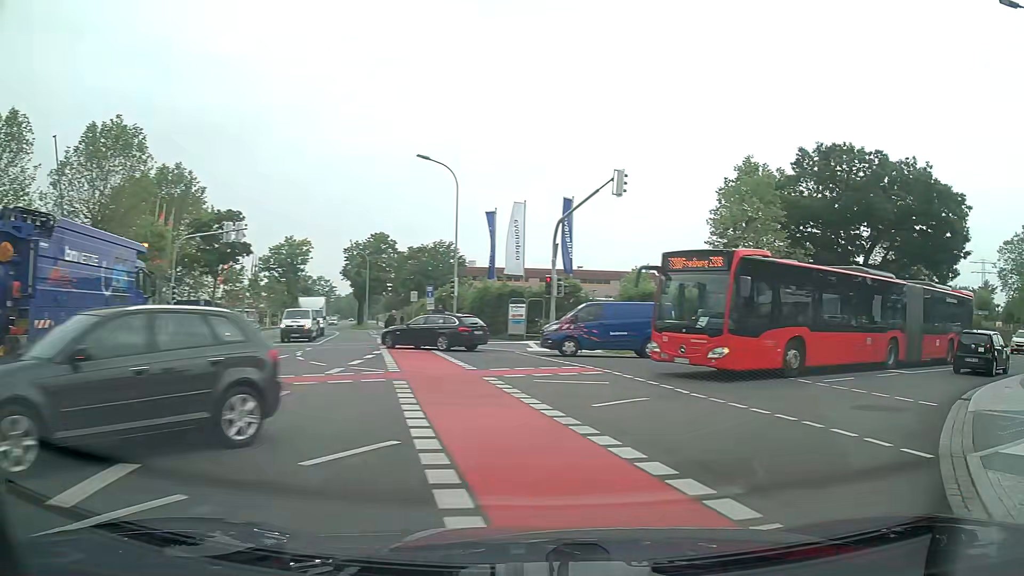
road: tertiary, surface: asphalt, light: Day
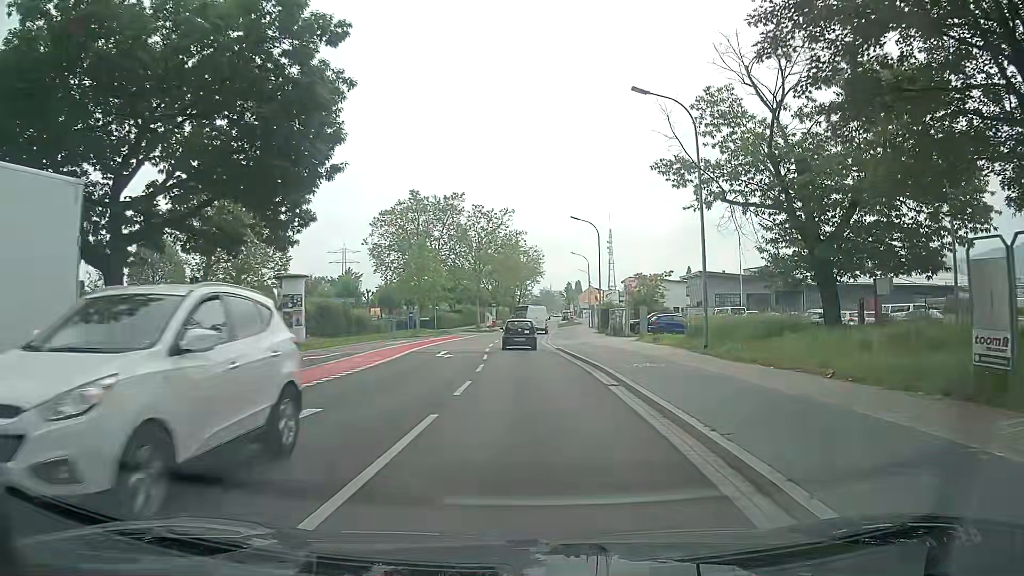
(+12.0, +17.9) m; +56°
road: unclassified
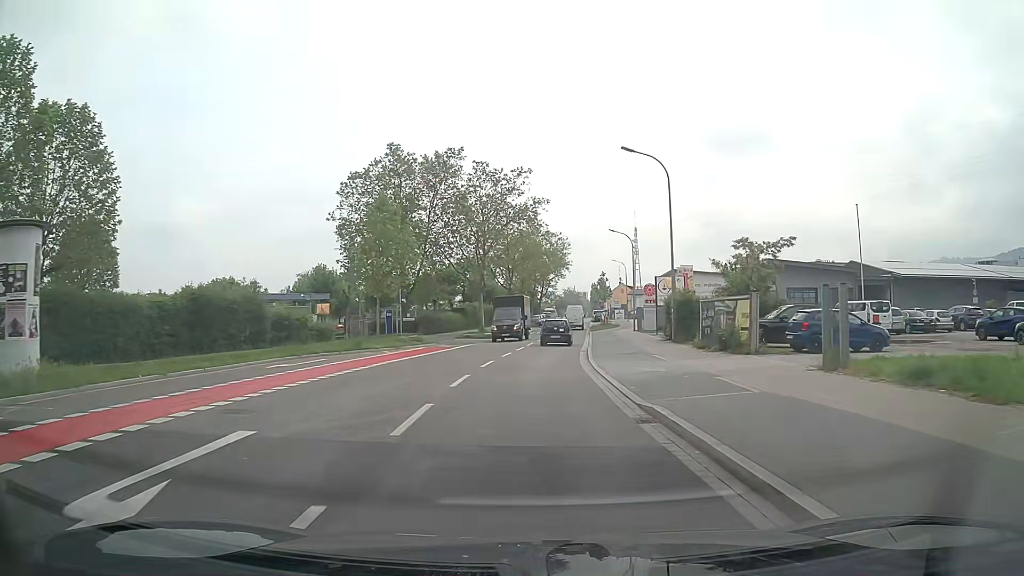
(-0.1, +22.7) m; -2°
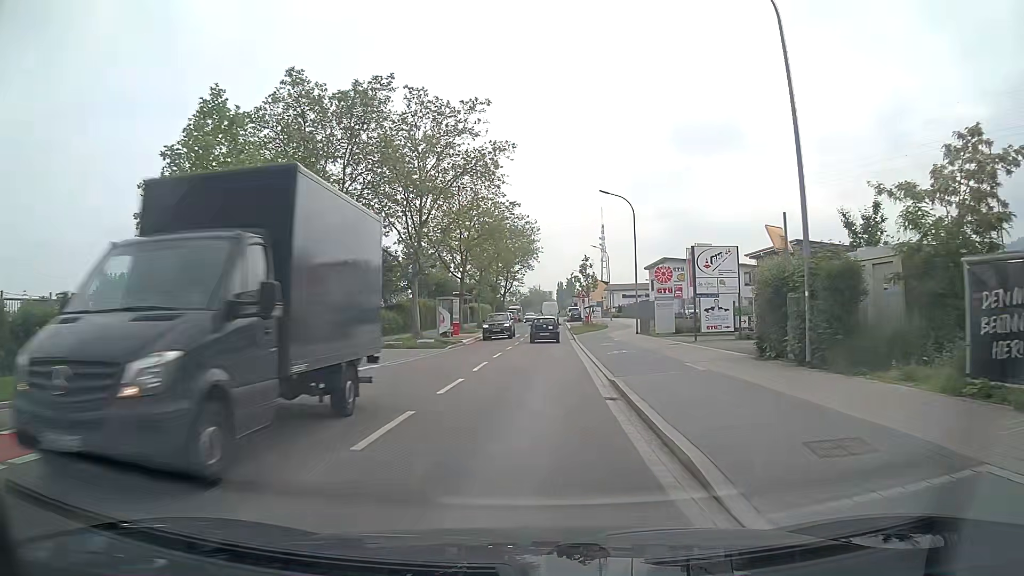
(+0.2, +18.9) m; +3°
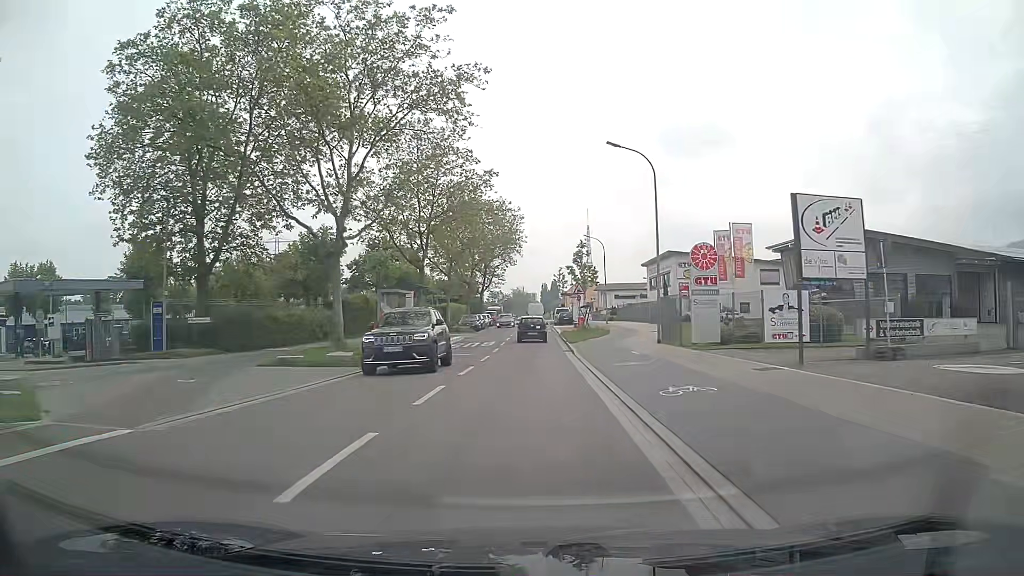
(+0.2, +13.1) m; +1°
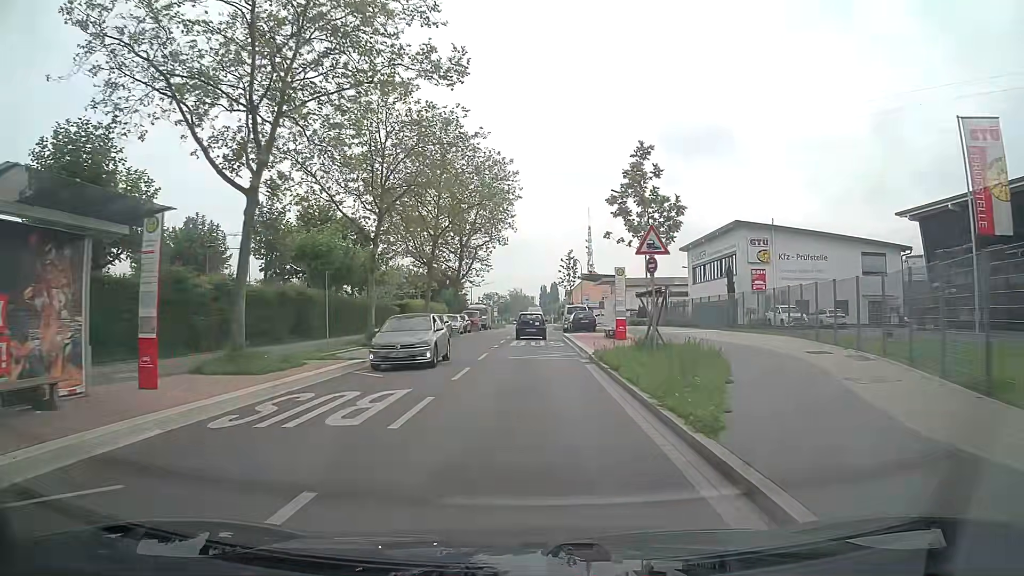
(+0.2, +26.7) m; 0°
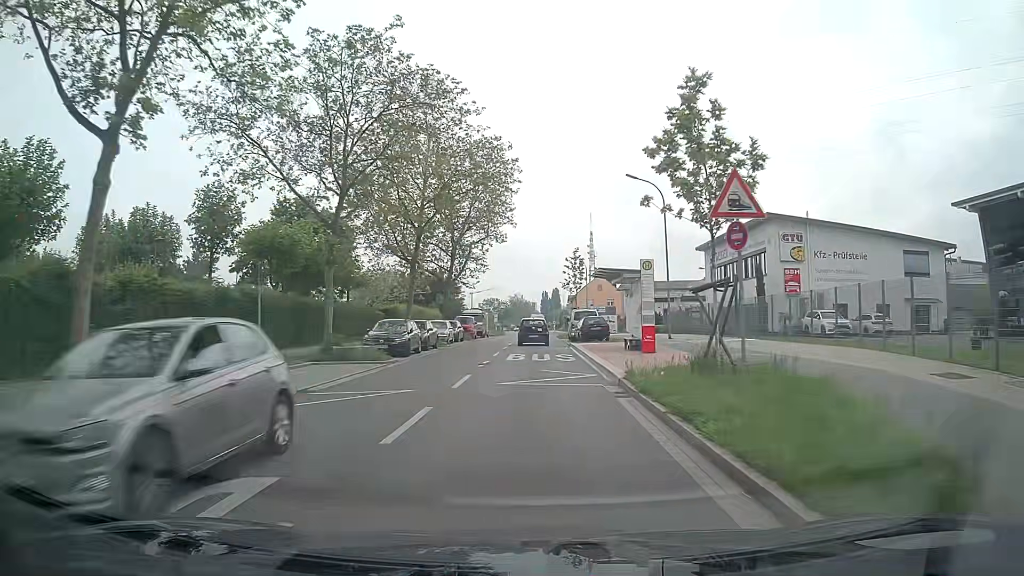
(0.0, +6.8) m; 0°
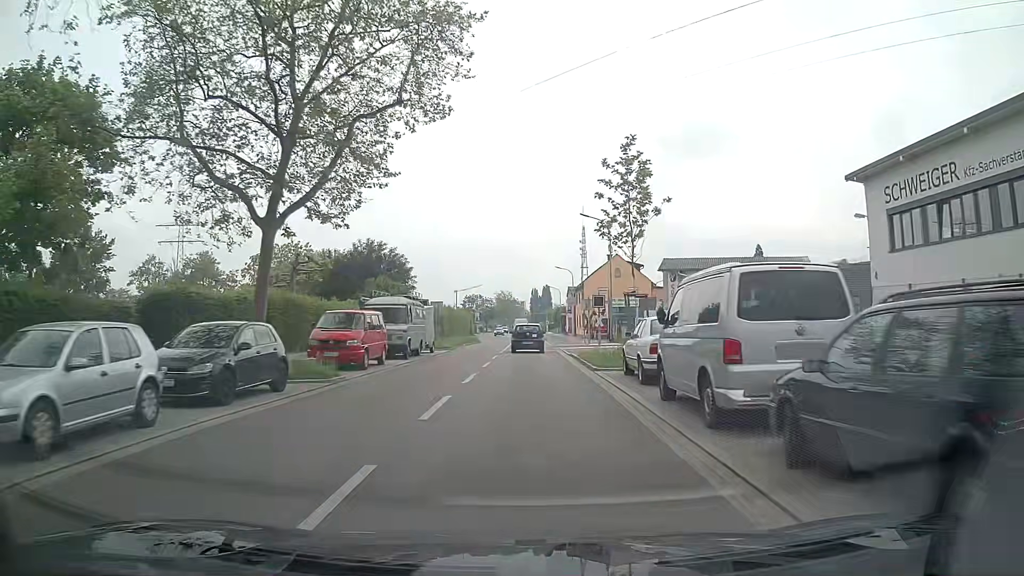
(+0.1, +34.2) m; +1°
(0, +10) (0, +20) (0, +30) (0, +40) (0, +50) (0, +60) (0, +70) (0, +80) (-1, +90) (-2, +100) m
